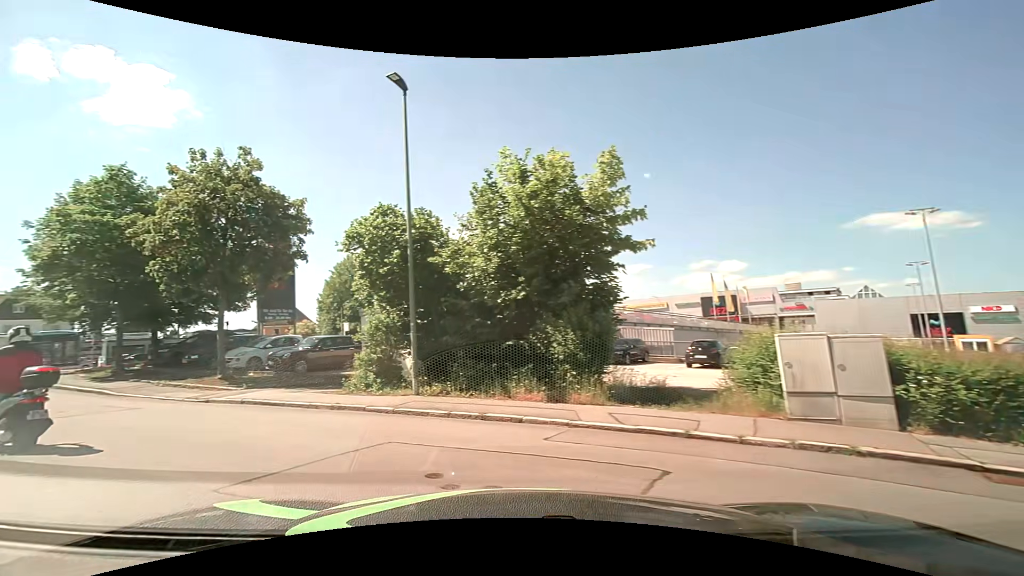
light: Day
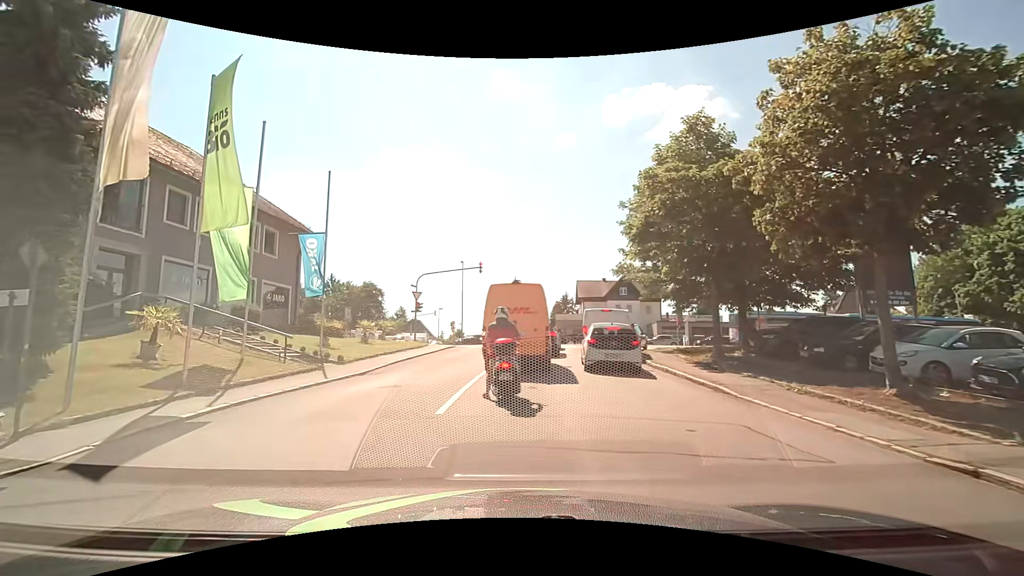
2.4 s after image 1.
(-4.4, +7.3) m; -58°
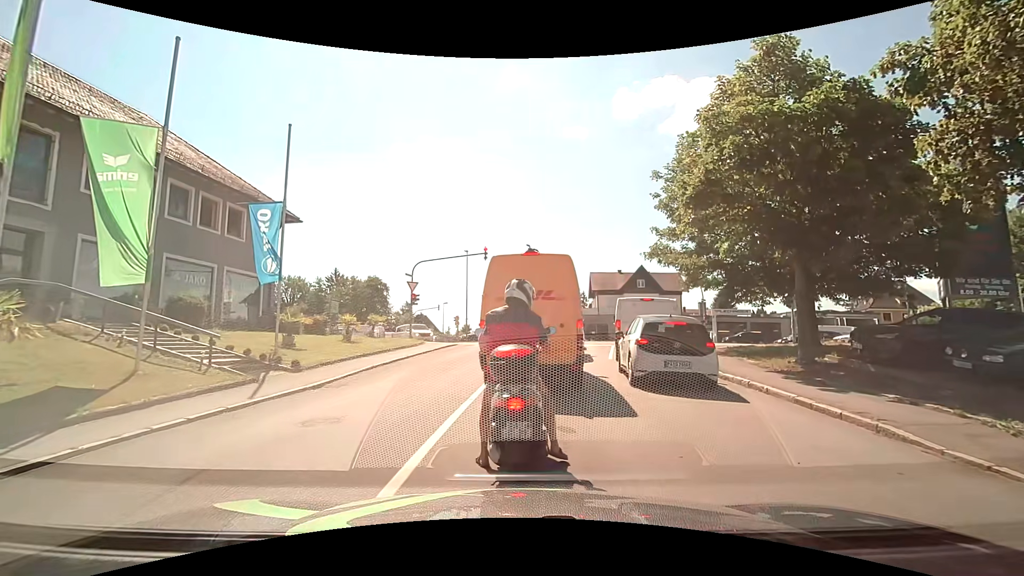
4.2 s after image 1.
(-0.1, +4.7) m; -1°
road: residential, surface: asphalt
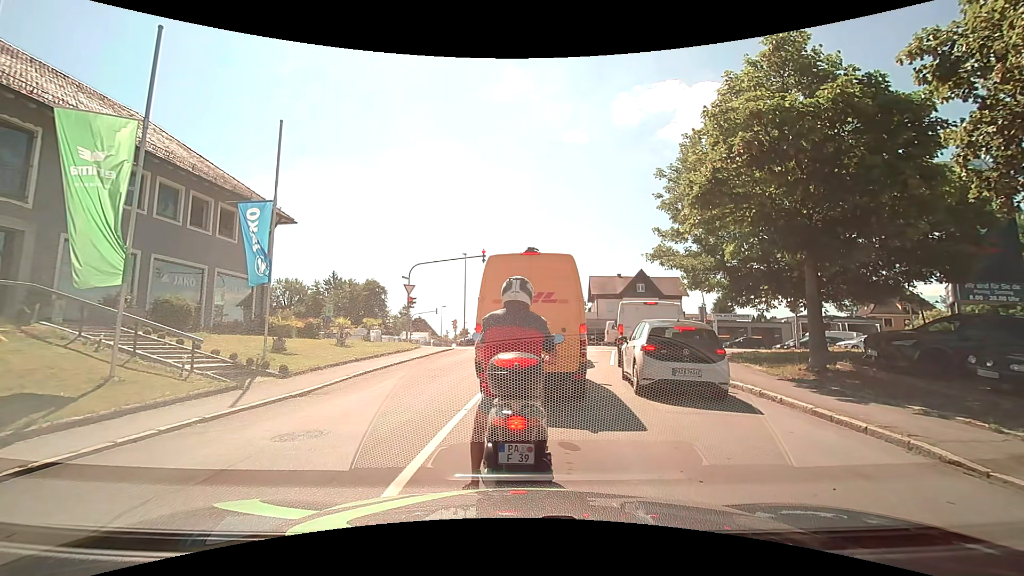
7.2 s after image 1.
(0.0, +0.6) m; 0°
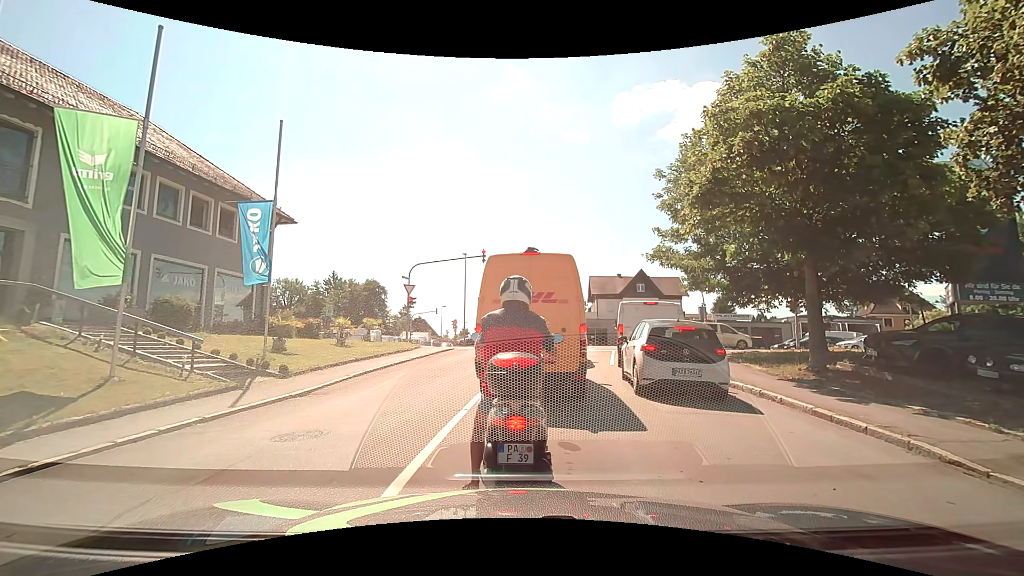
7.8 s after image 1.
(0.0, 0.0) m; 0°
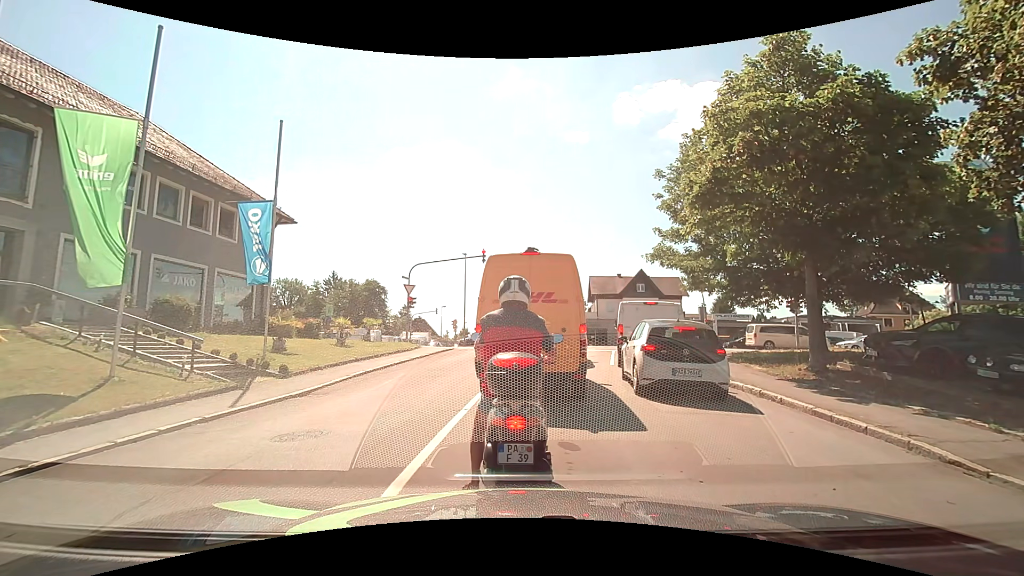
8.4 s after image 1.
(0.0, 0.0) m; 0°
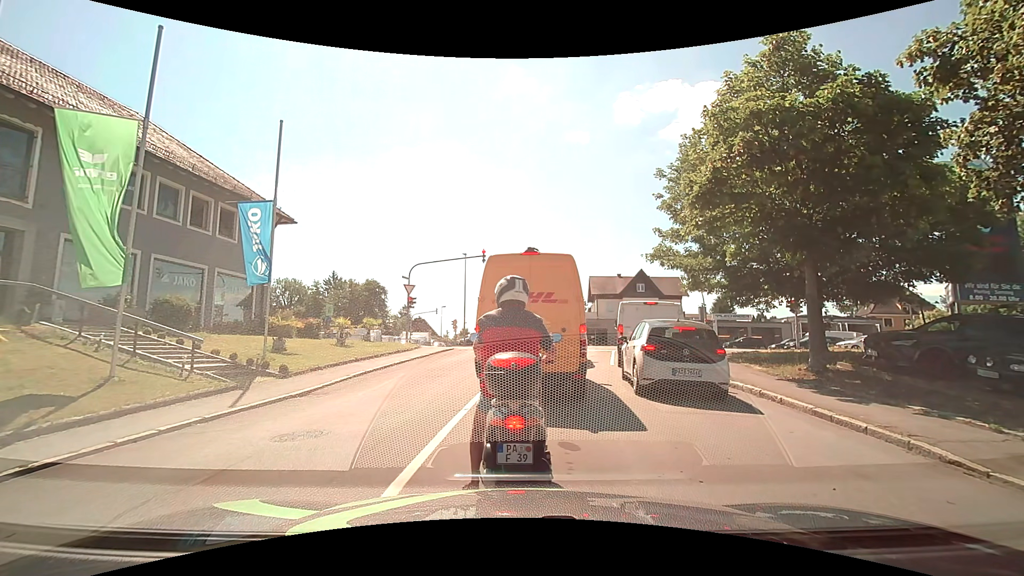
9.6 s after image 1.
(0.0, 0.0) m; 0°
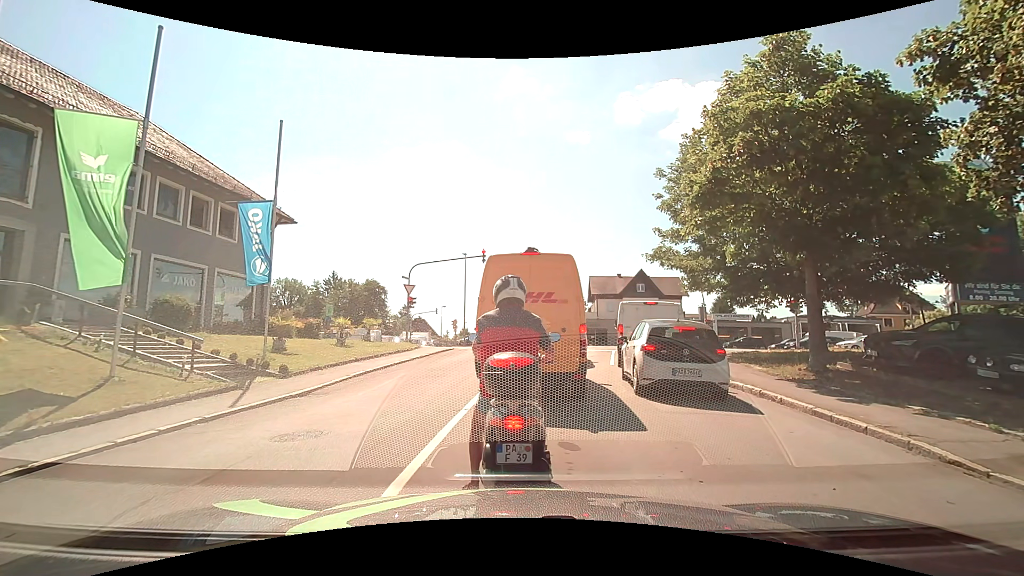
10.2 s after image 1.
(0.0, 0.0) m; 0°
(0, +10) (+2, +20) (+3, +30) (+2, +40) (-5, +47) (-14, +50) (-24, +51) (-34, +52) (-44, +54) (-54, +55) m
